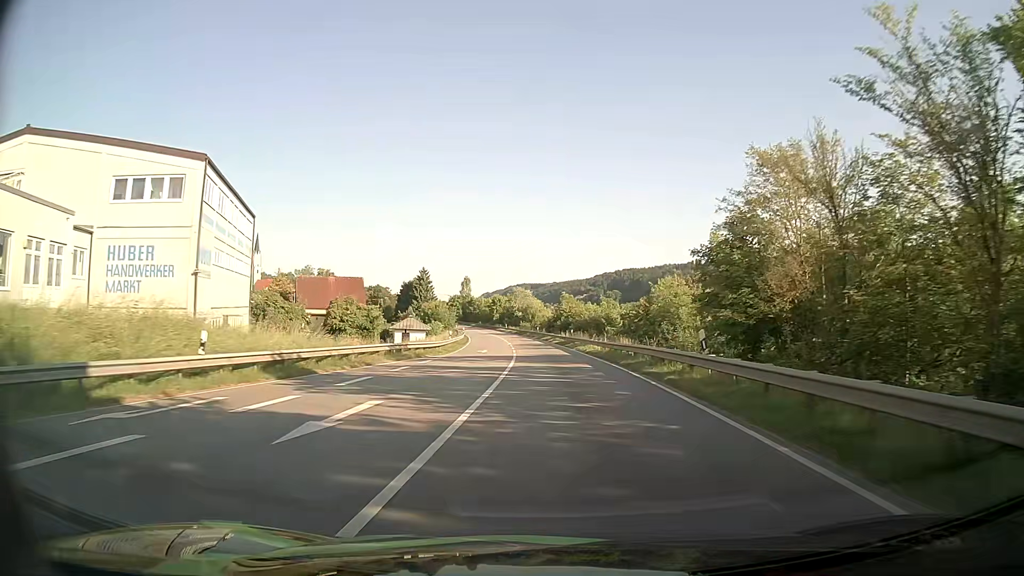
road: primary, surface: asphalt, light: Day
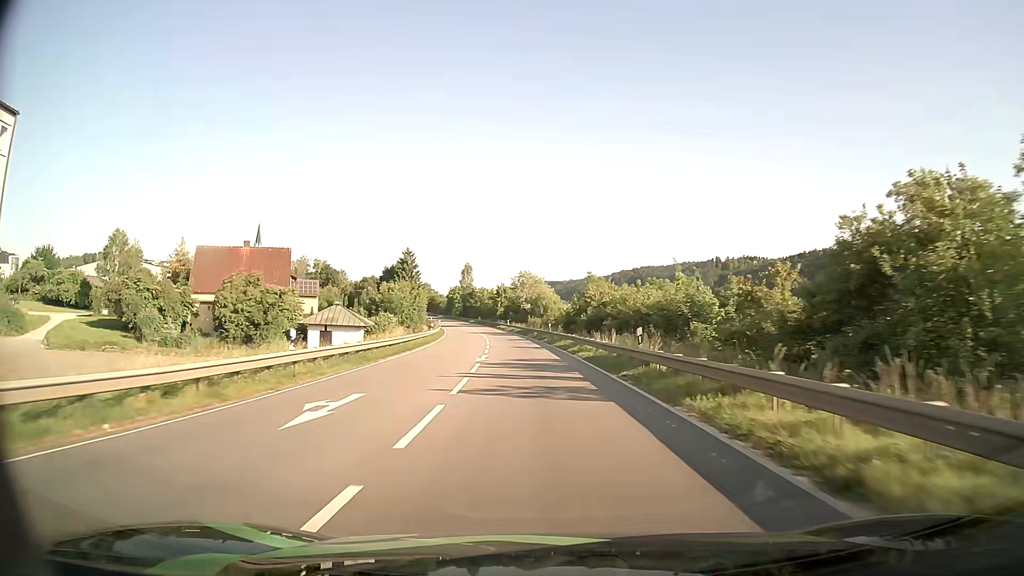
(0.0, +34.3) m; -1°
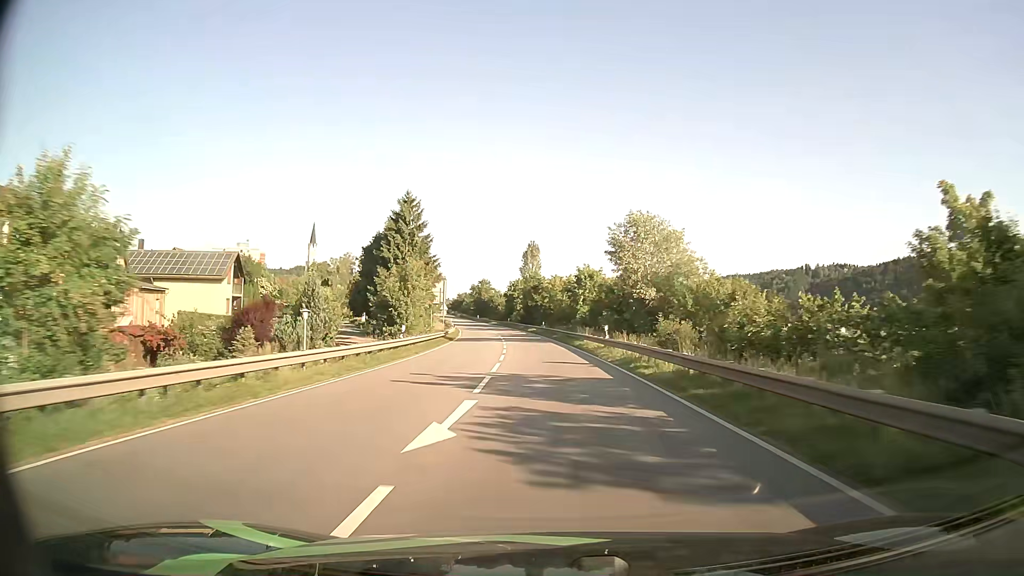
(-4.2, +60.2) m; -7°
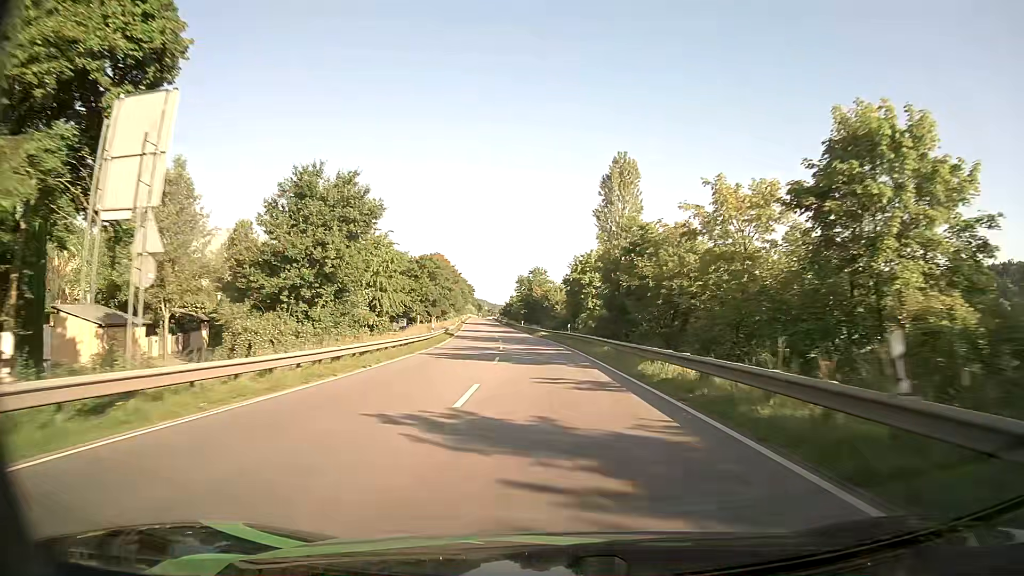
(-2.9, +62.9) m; -6°
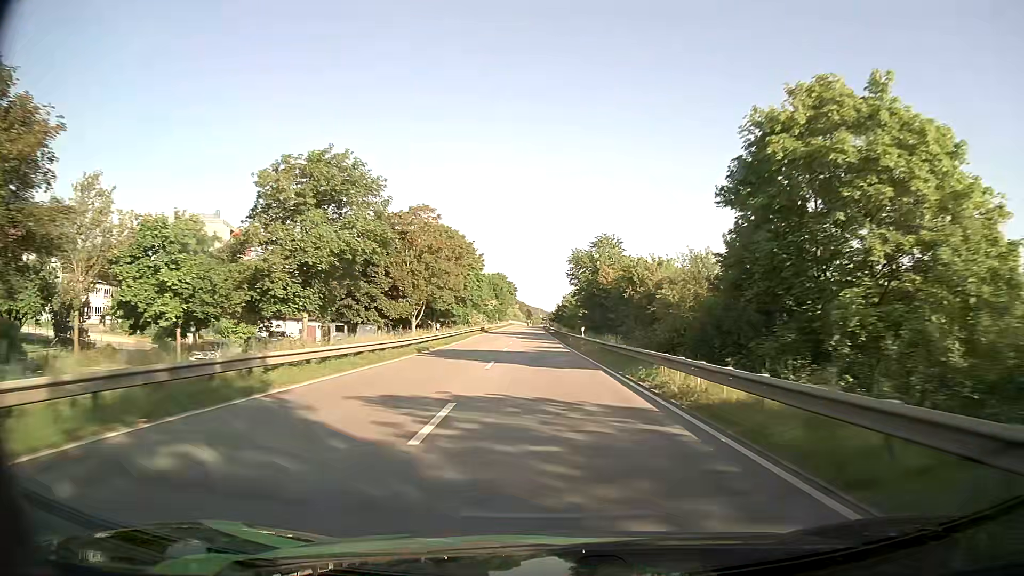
(-2.3, +51.8) m; -5°
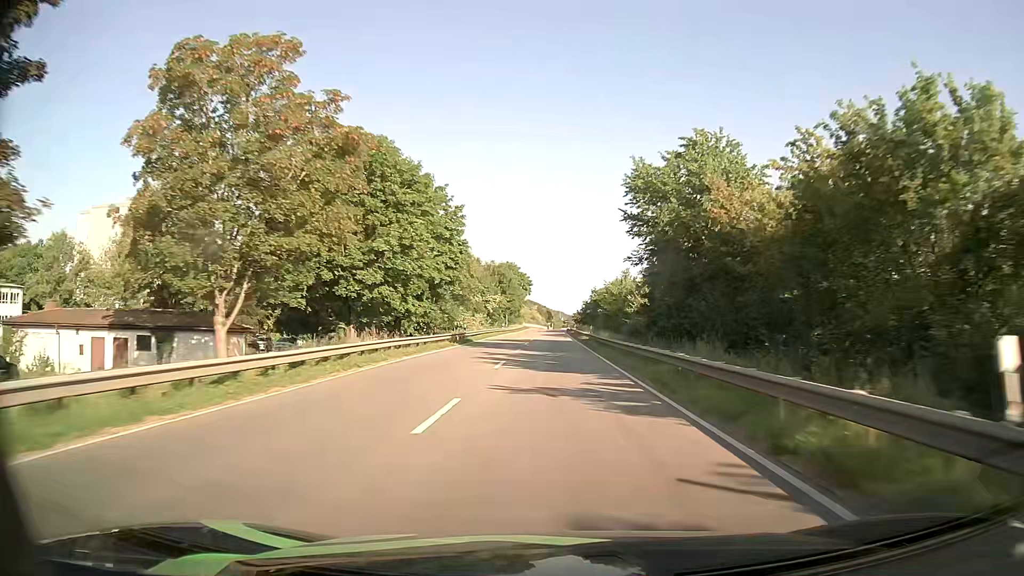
(-0.8, +39.2) m; -2°
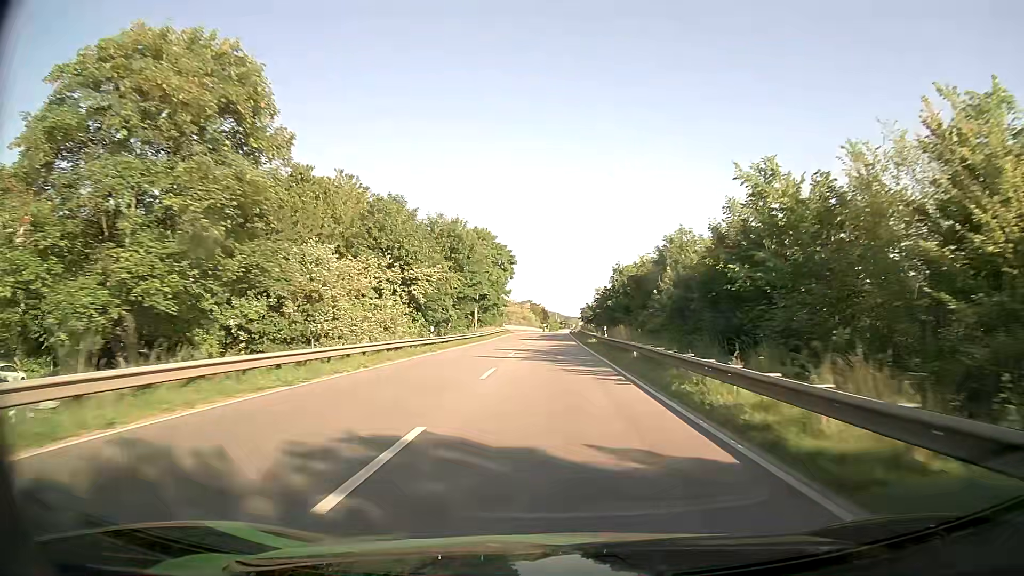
(+0.3, +51.4) m; 0°
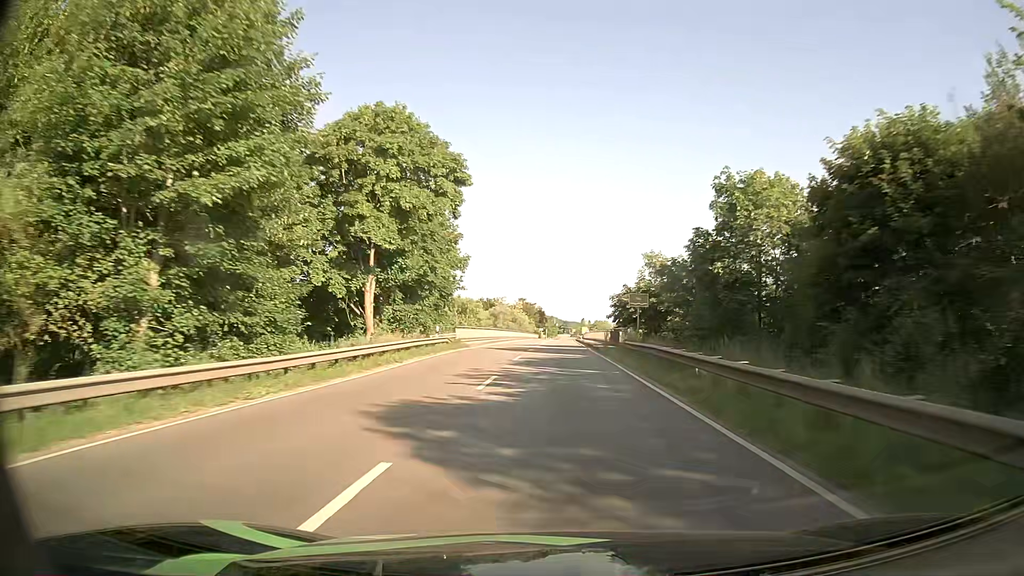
(+0.1, +50.1) m; 0°
(0, +10) (0, +20) (0, +30) (0, +40) (+1, +50) (+1, +60) (+1, +70) (+1, +80) (+1, +90) (+2, +100) m
